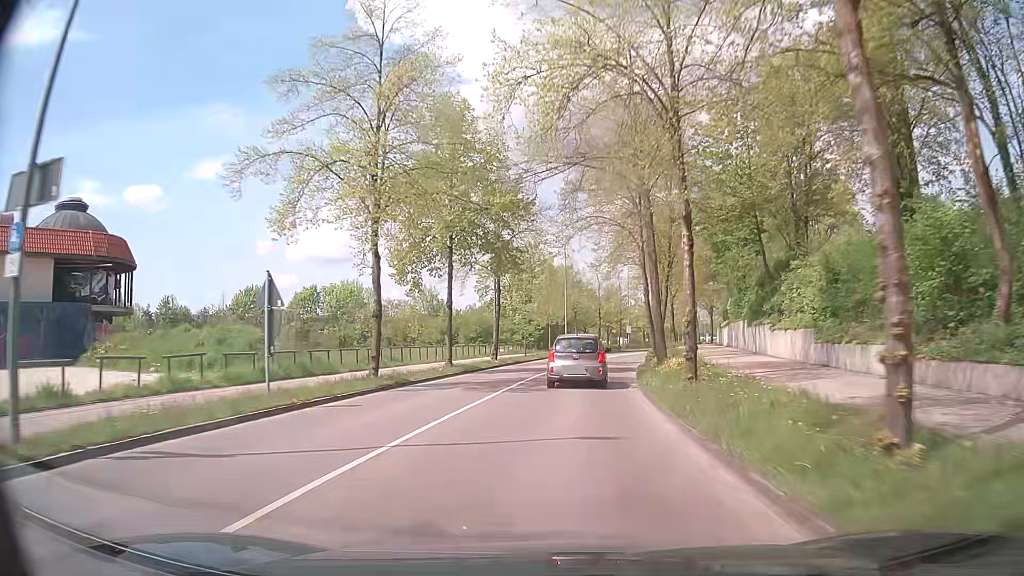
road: tertiary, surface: asphalt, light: Day
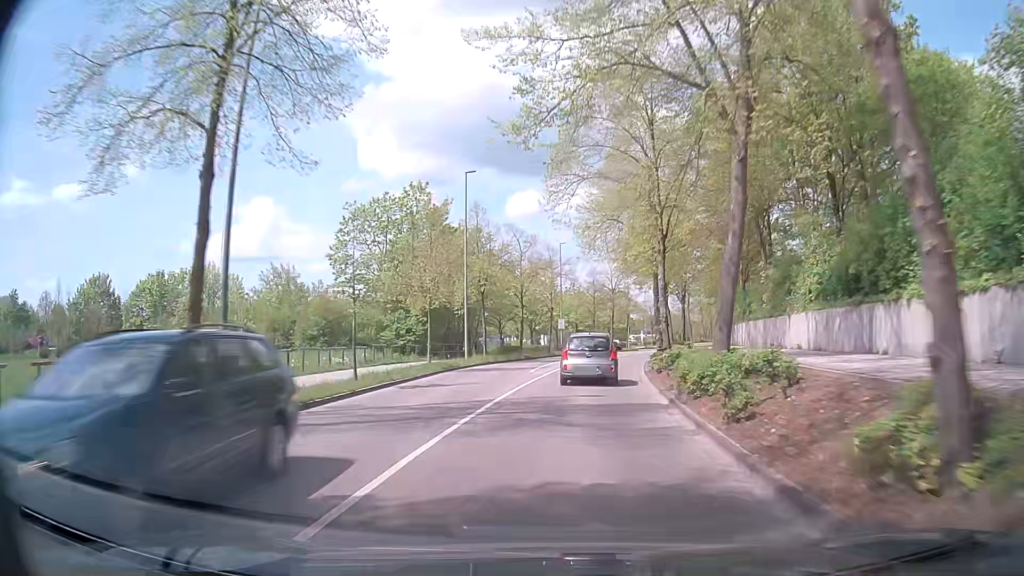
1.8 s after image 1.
(+1.5, +26.7) m; +7°
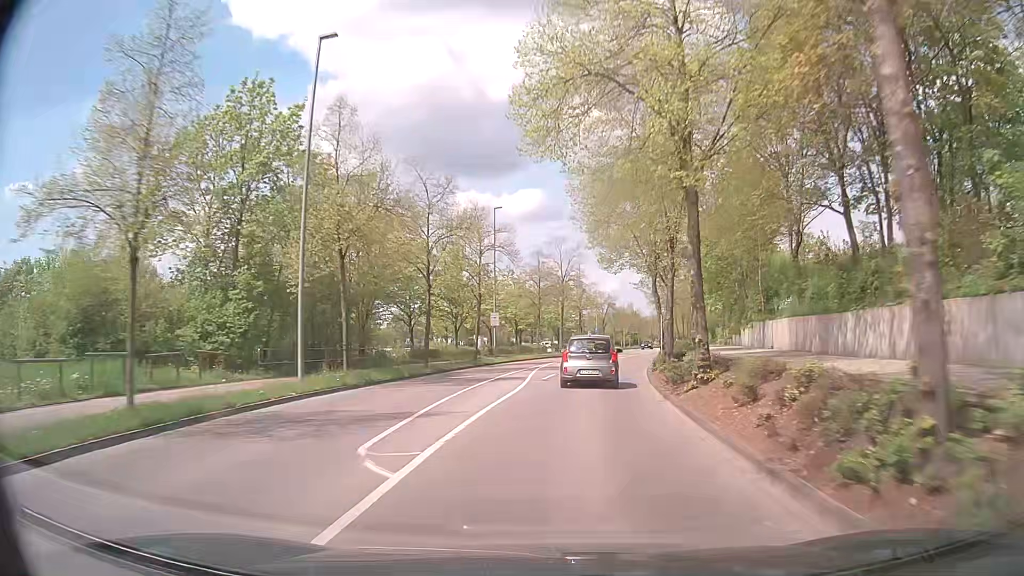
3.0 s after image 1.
(+0.7, +18.6) m; +4°
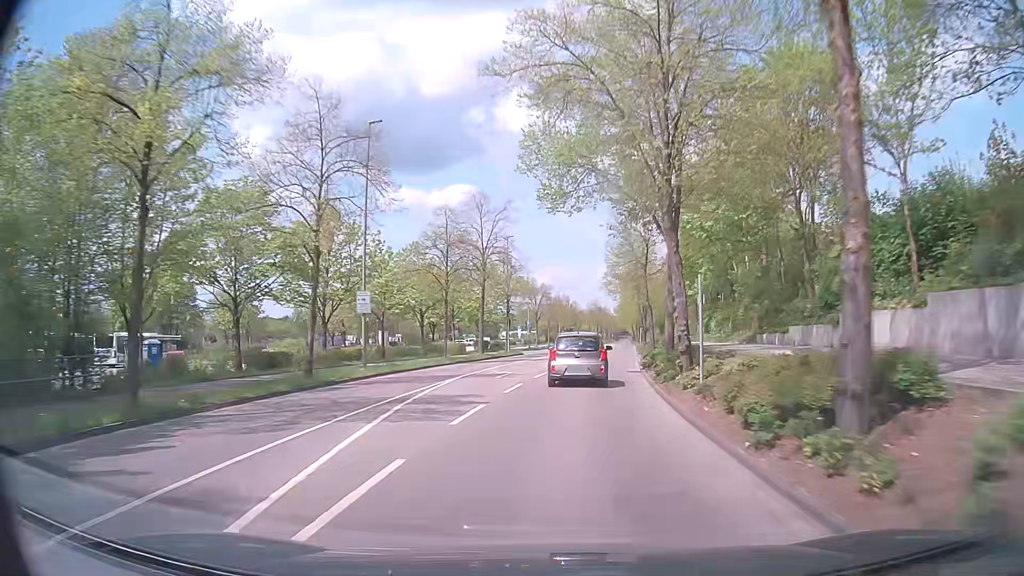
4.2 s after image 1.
(+1.0, +19.1) m; +6°
(0, +10) (+1, +20) (+2, +30) (+3, +40) (+4, +50) (+5, +60) (+7, +70) (+8, +80) (+9, +89) (+10, +99) m
